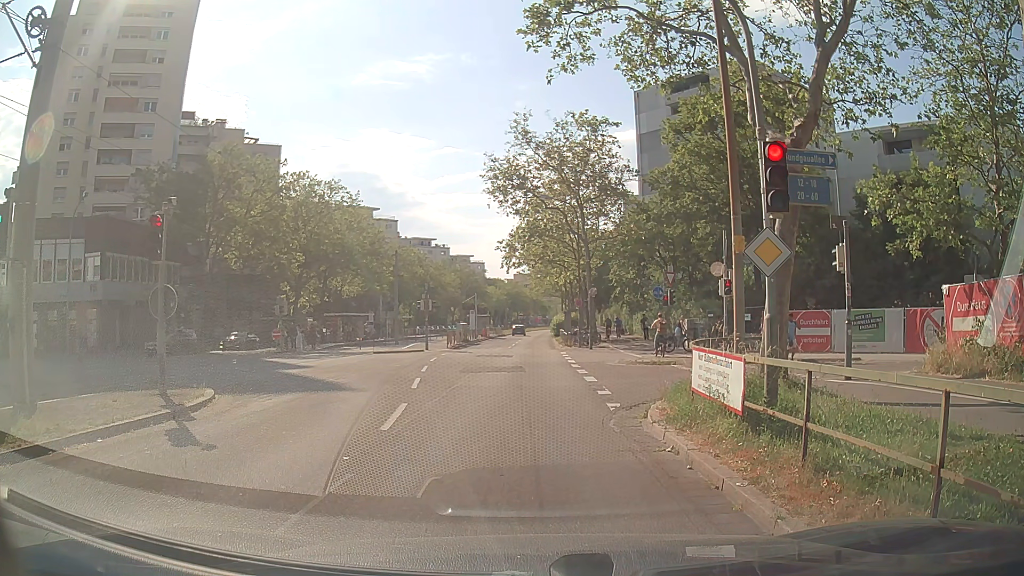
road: tertiary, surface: asphalt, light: Day
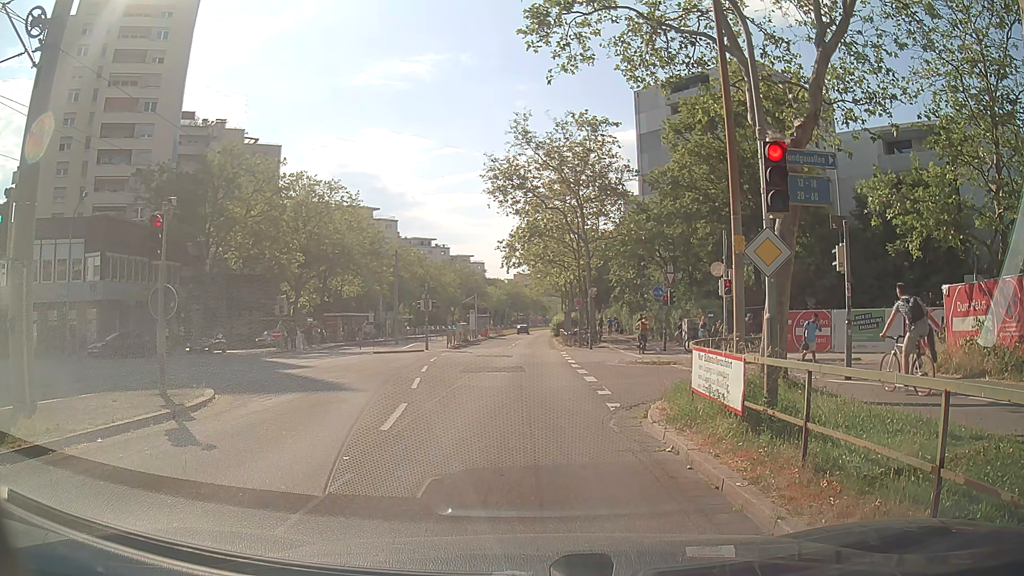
(0.0, 0.0) m; 0°
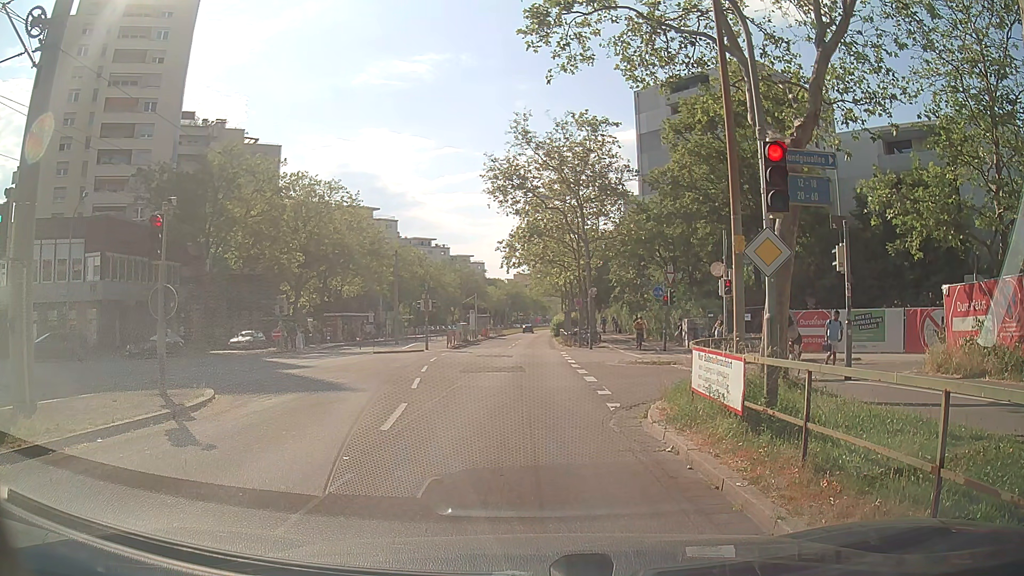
(0.0, 0.0) m; 0°
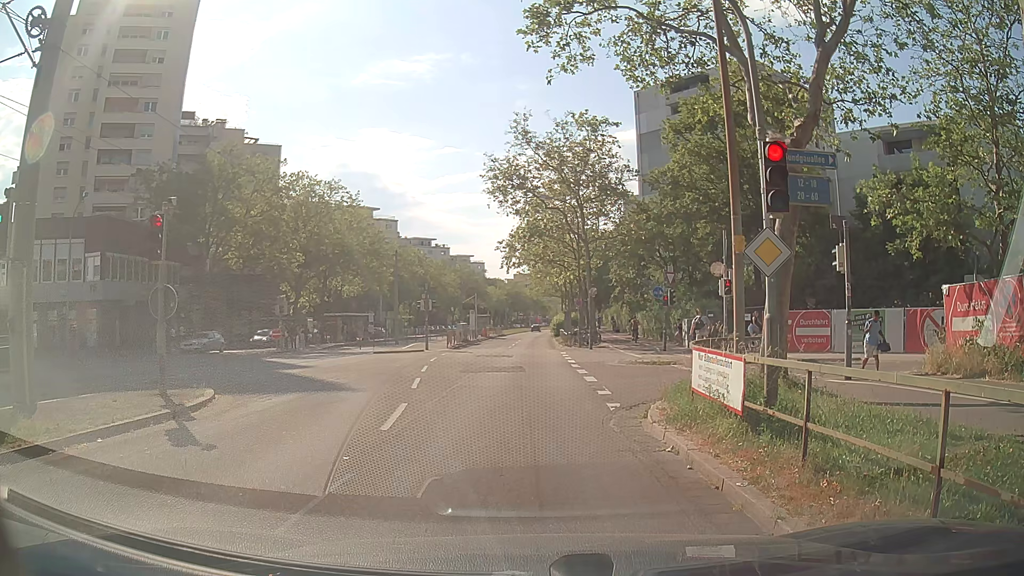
(0.0, 0.0) m; 0°
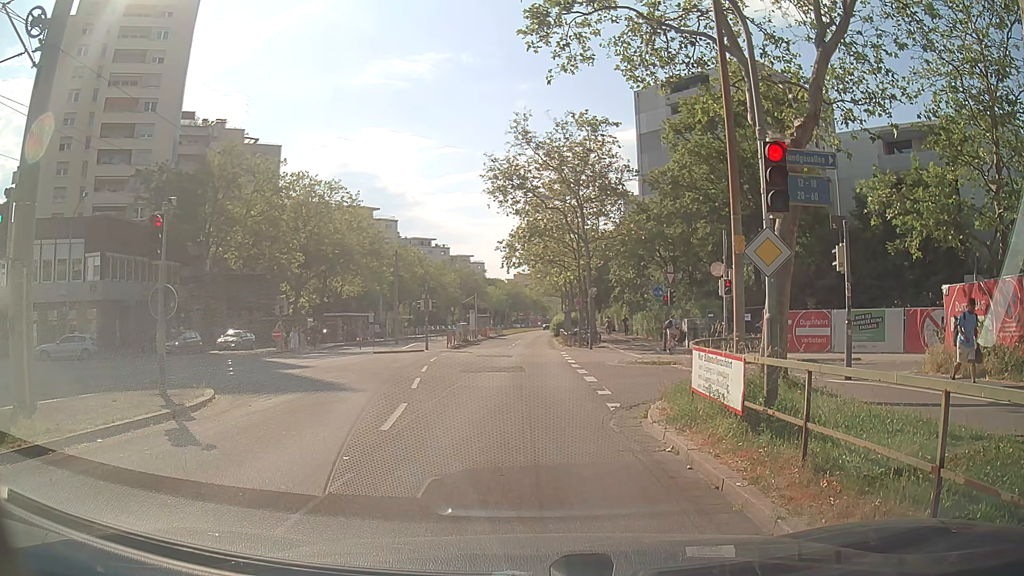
(0.0, 0.0) m; 0°
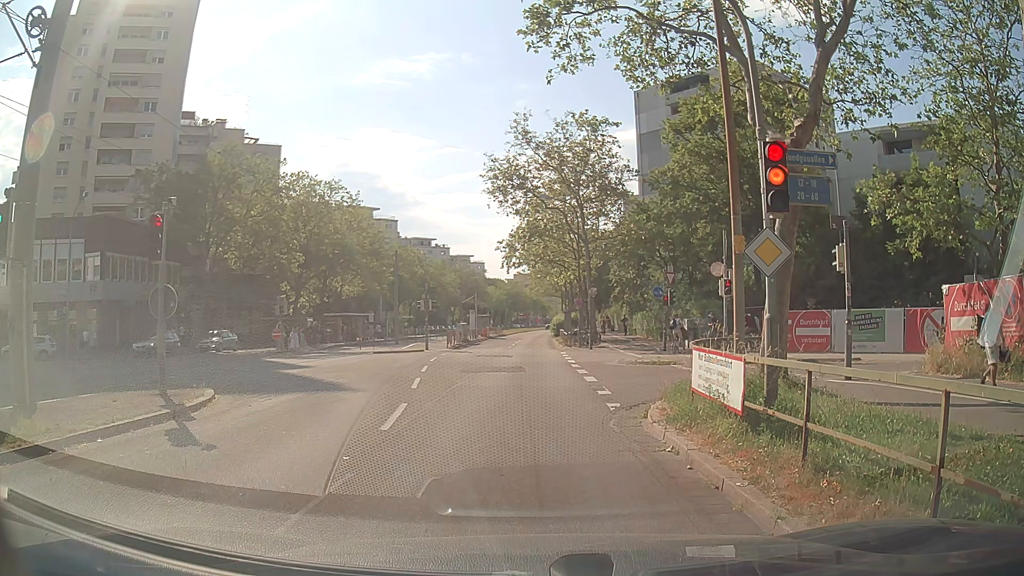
(0.0, 0.0) m; 0°
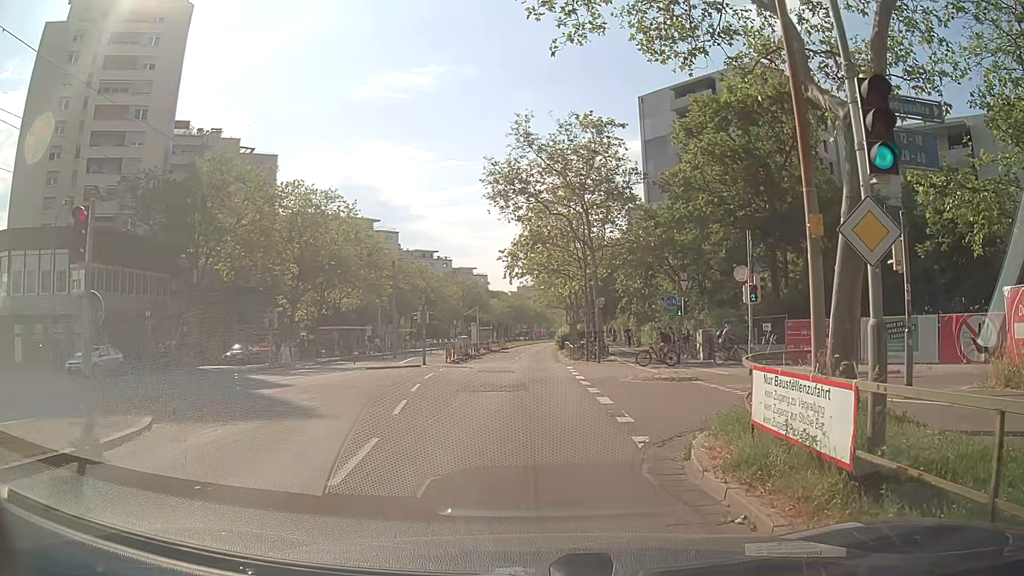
(+0.2, +2.7) m; +2°
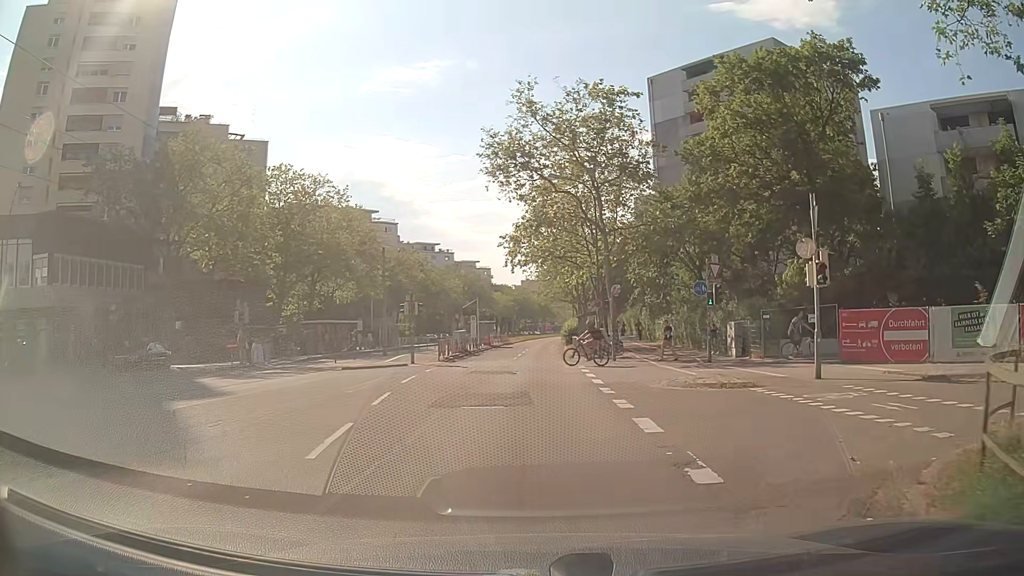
(+0.2, +5.2) m; +2°
(0, +10) (0, +20) (0, +30) (0, +40) (+1, +50) (+1, +60) (+1, +70) (+2, +80) (+2, +90) (+3, +100) m
